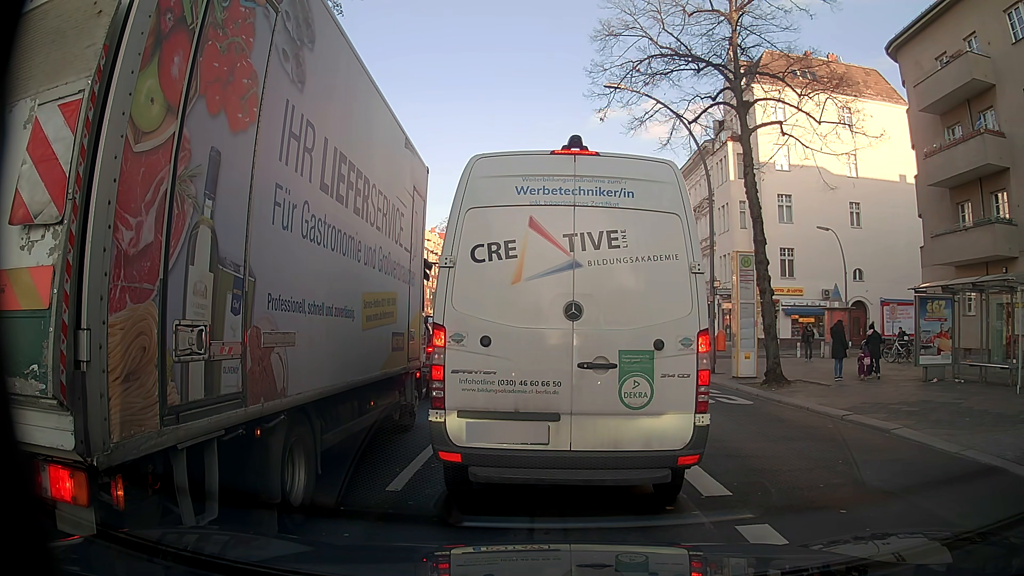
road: primary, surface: asphalt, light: Day
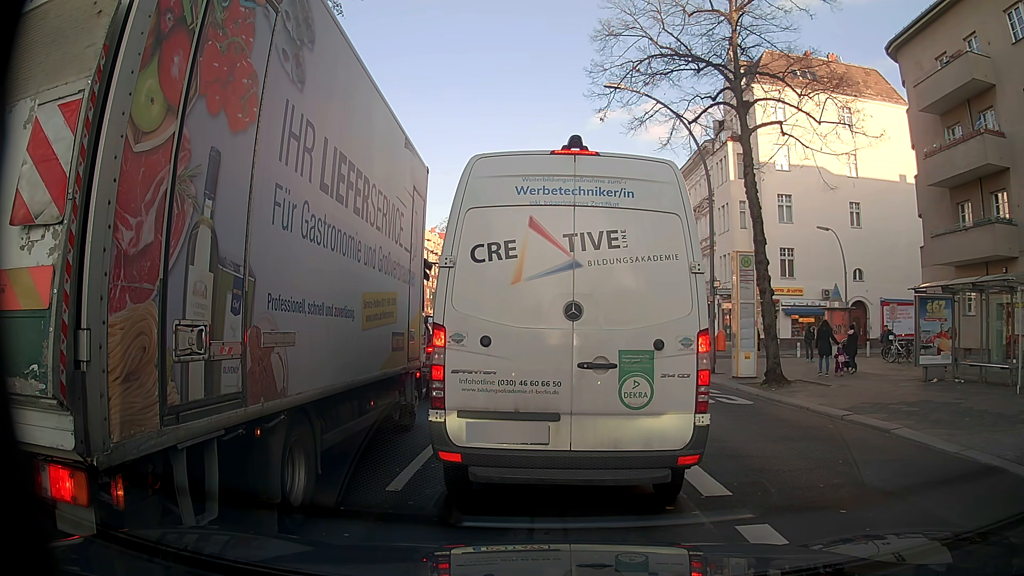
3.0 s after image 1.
(0.0, 0.0) m; 0°
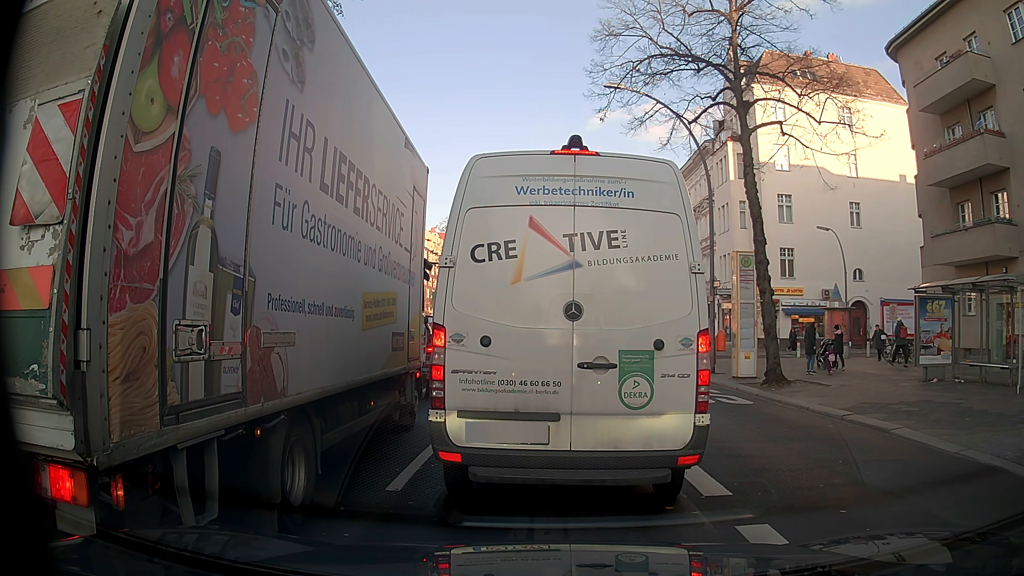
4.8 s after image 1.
(0.0, 0.0) m; 0°
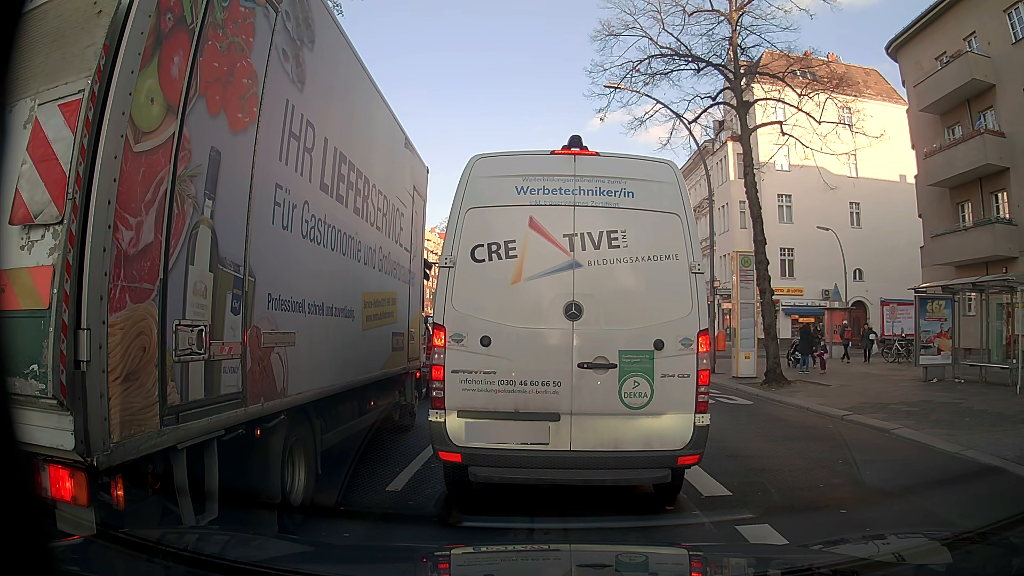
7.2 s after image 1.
(0.0, 0.0) m; 0°
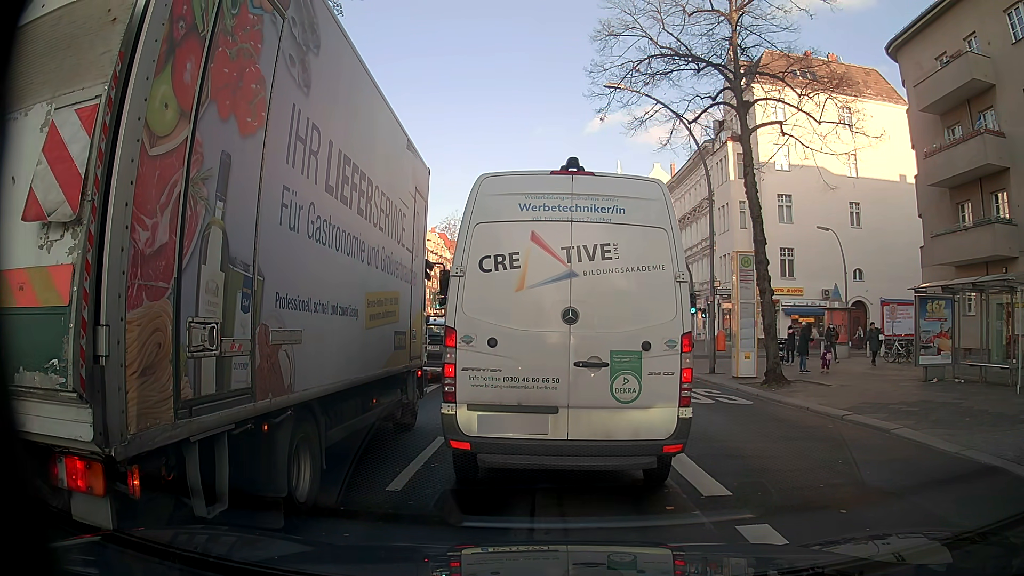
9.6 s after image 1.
(0.0, 0.0) m; 0°
